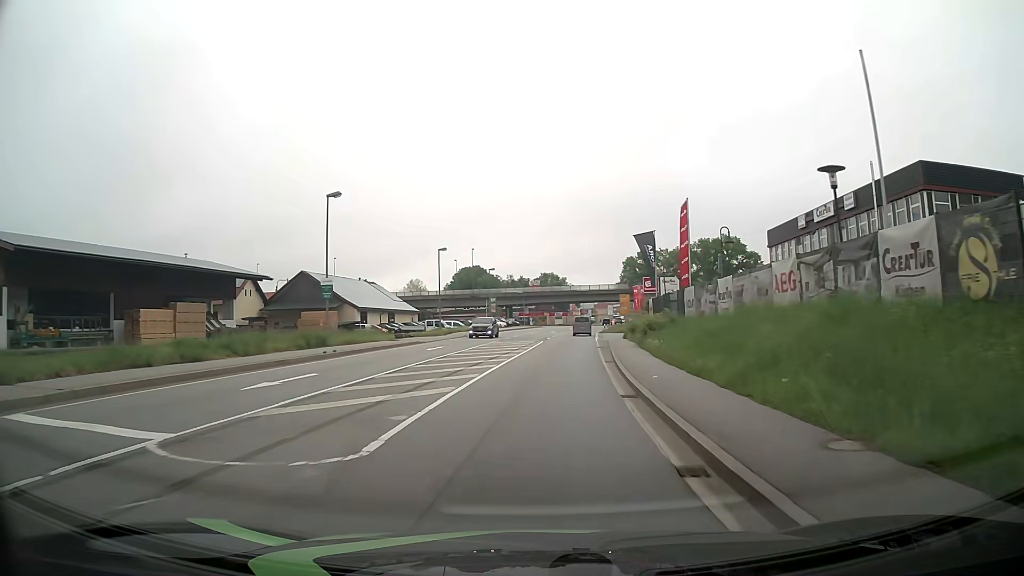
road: primary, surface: asphalt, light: Day
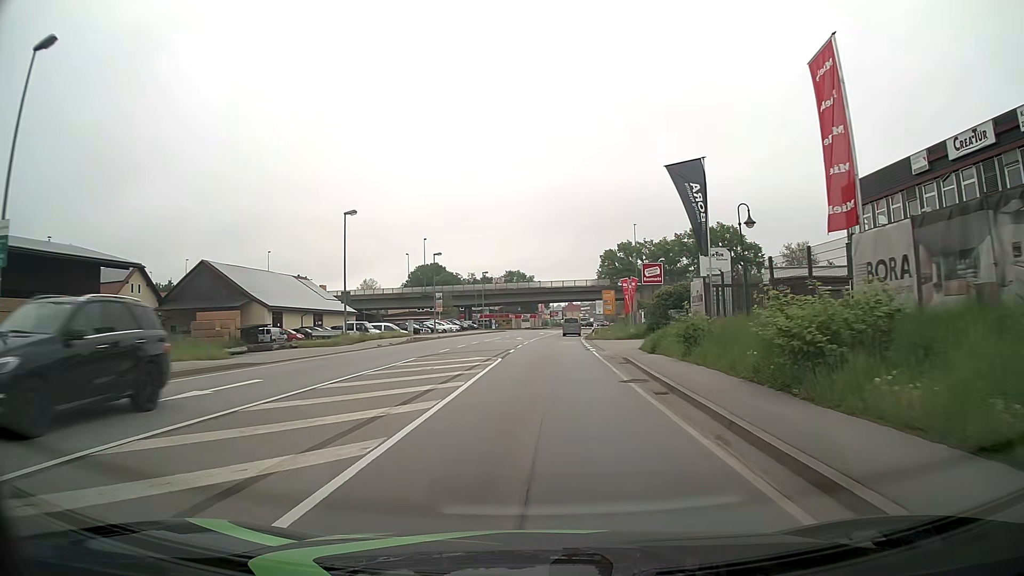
(+0.8, +22.6) m; +4°
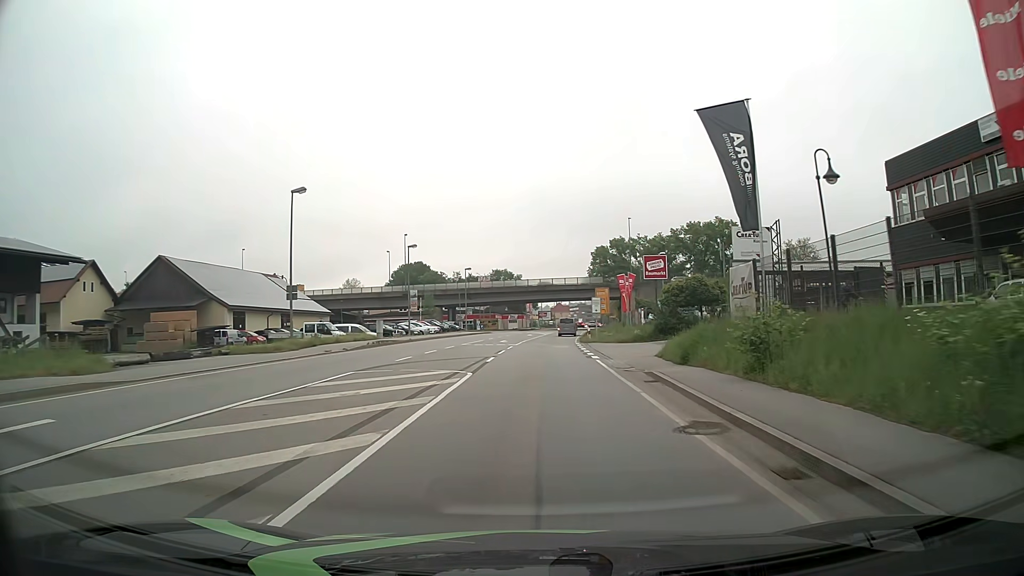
(+0.1, +7.6) m; +1°
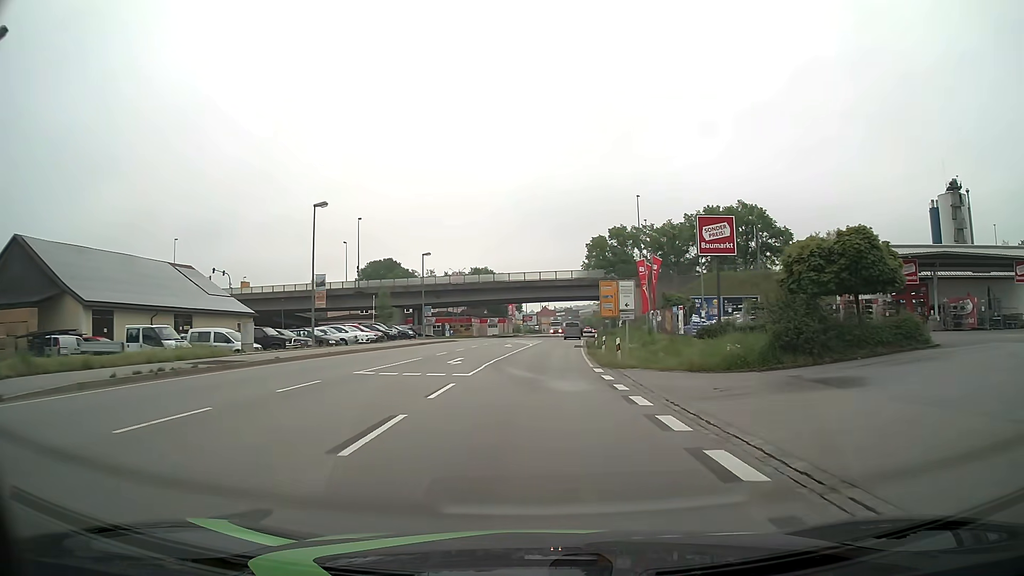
(+0.3, +22.7) m; +2°
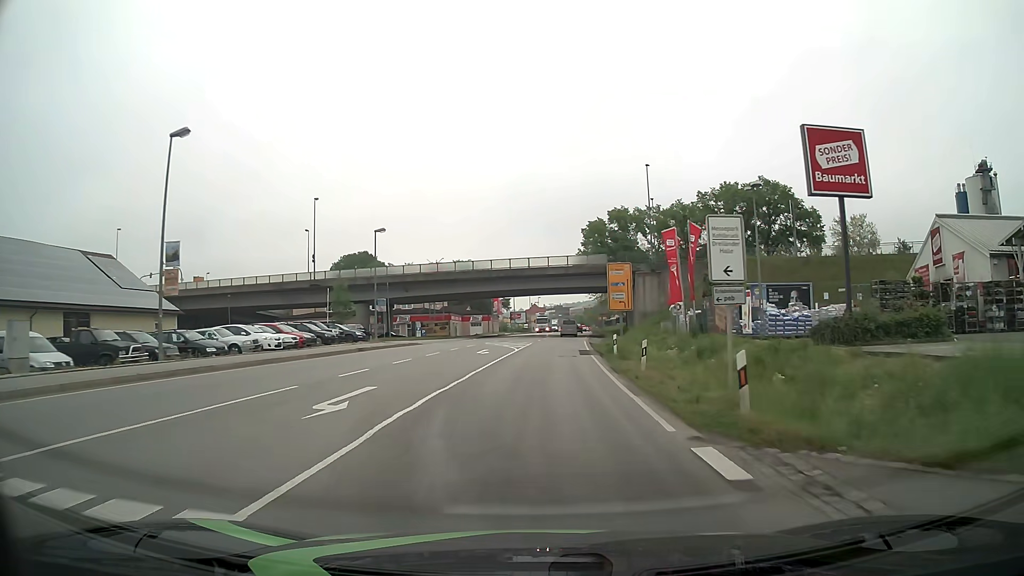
(0.0, +15.2) m; +1°
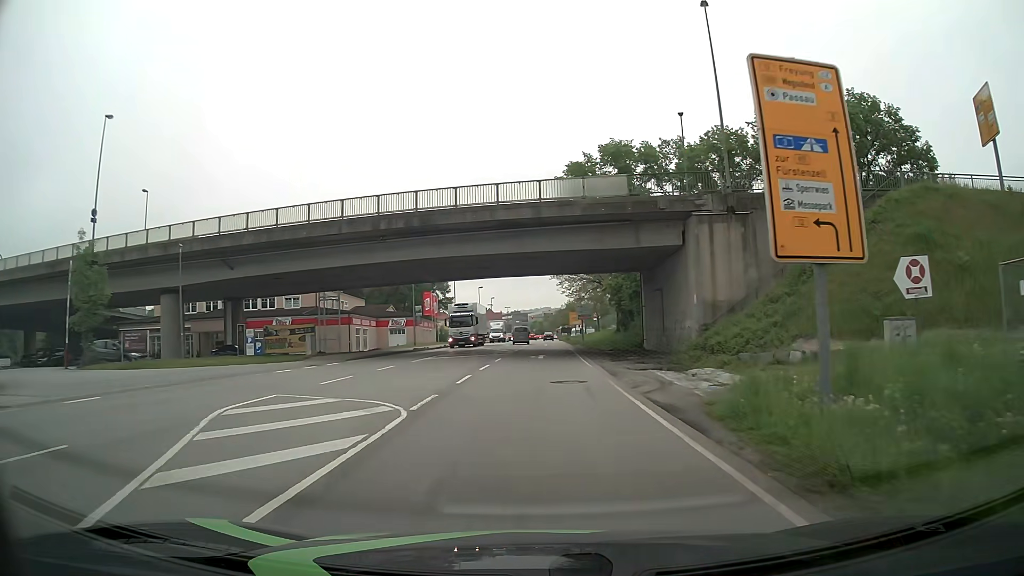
(+1.1, +38.0) m; +3°
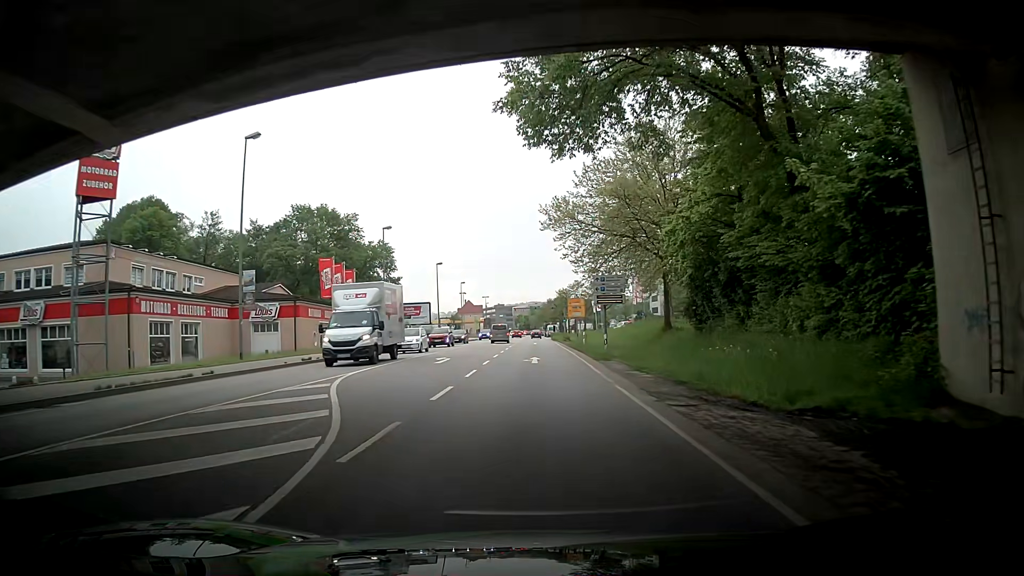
(+0.6, +38.0) m; +3°
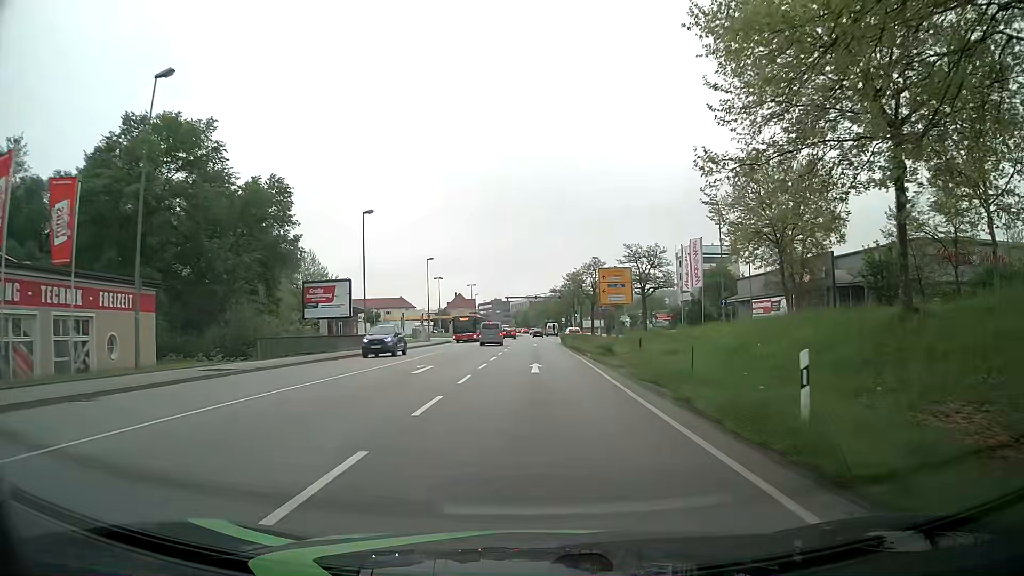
(-1.4, +38.3) m; -2°
(0, +10) (0, +20) (0, +30) (0, +40) (0, +50) (0, +60) (0, +70) (0, +80) (0, +90) (0, +100) m
